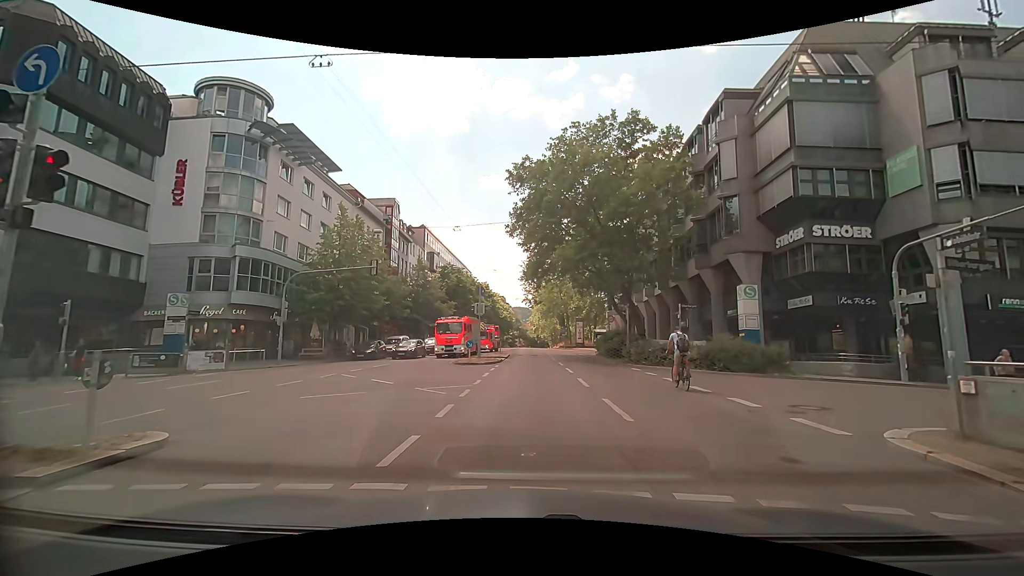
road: secondary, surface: asphalt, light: Day
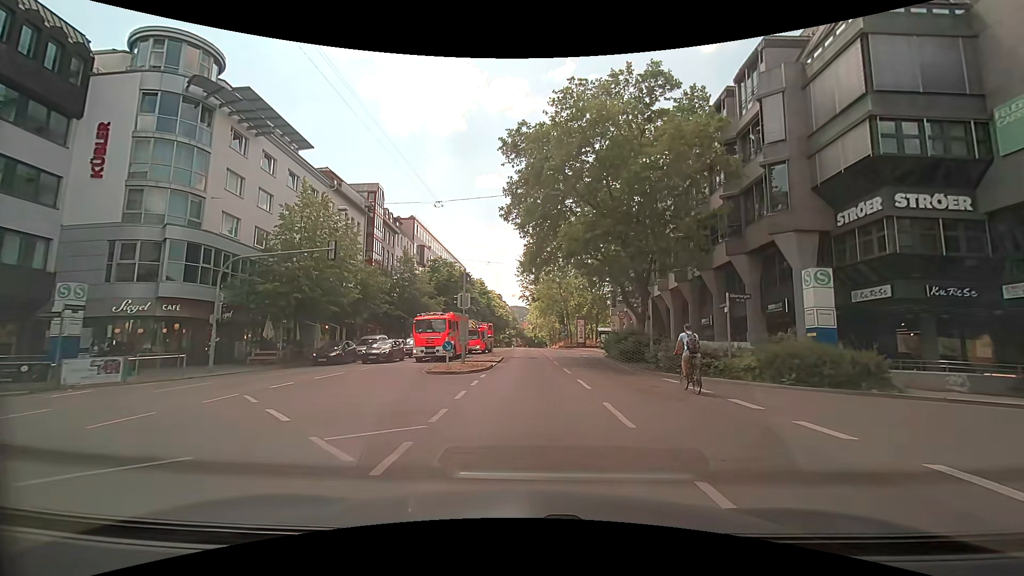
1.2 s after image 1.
(0.0, +6.5) m; -1°
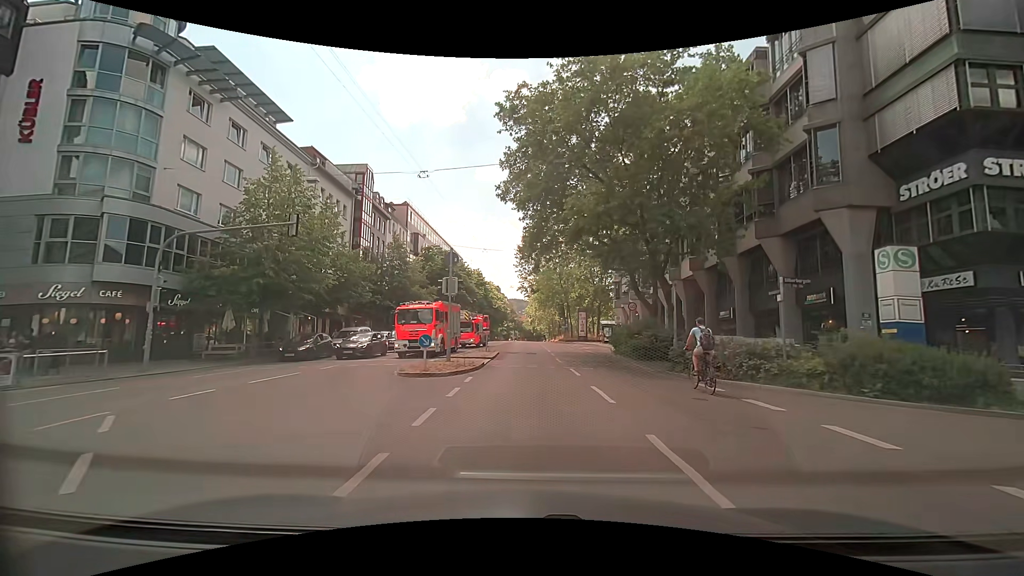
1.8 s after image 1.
(0.0, +4.1) m; 0°
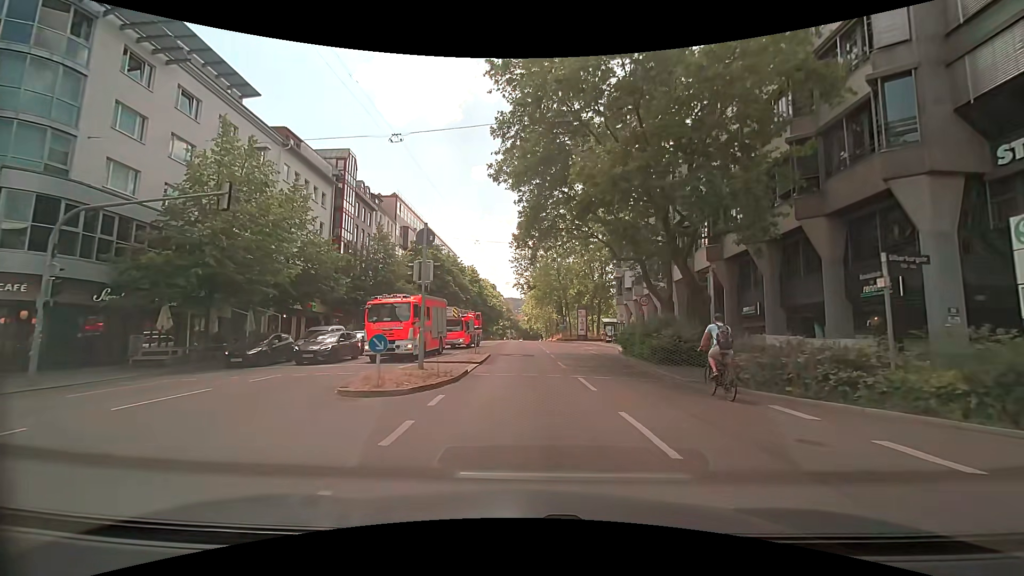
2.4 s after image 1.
(0.0, +4.4) m; 0°
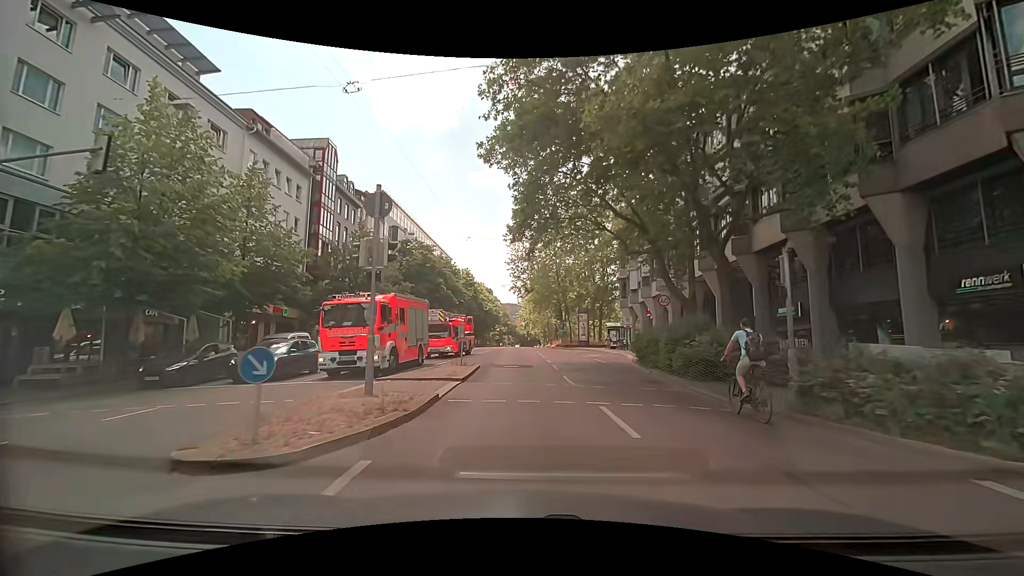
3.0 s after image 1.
(0.0, +4.7) m; +1°
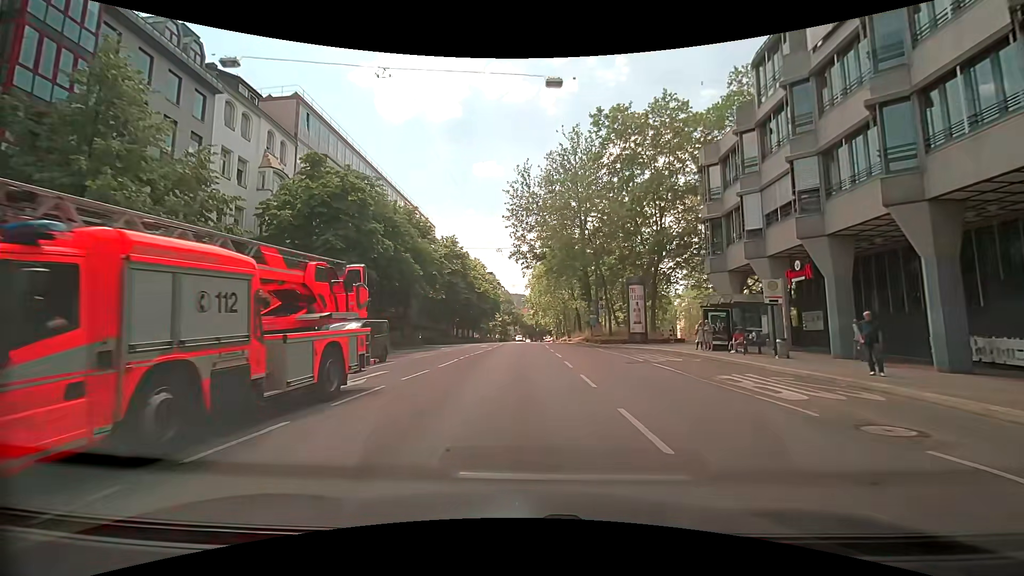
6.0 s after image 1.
(-0.4, +28.0) m; -2°
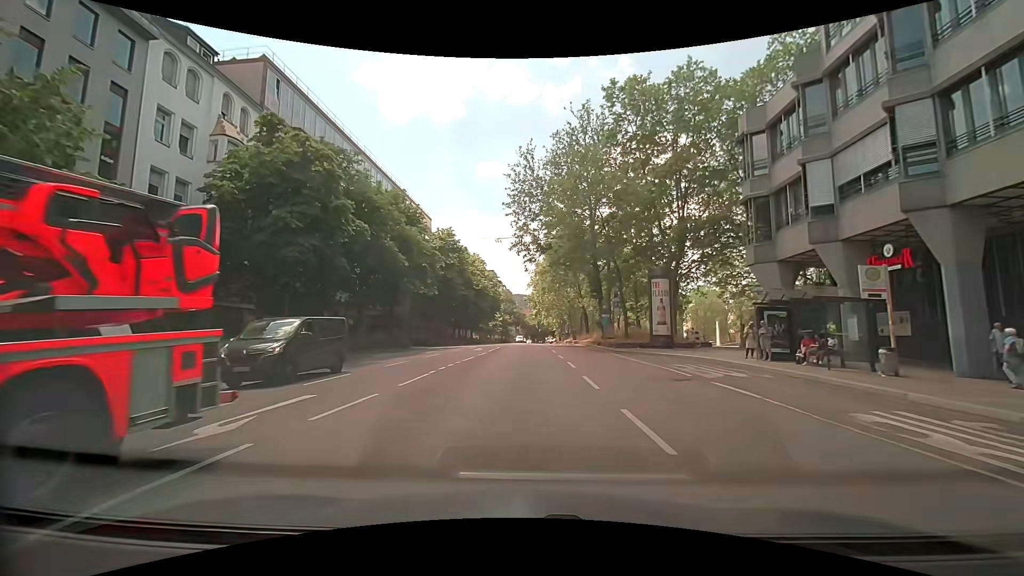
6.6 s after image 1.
(+0.1, +6.0) m; 0°
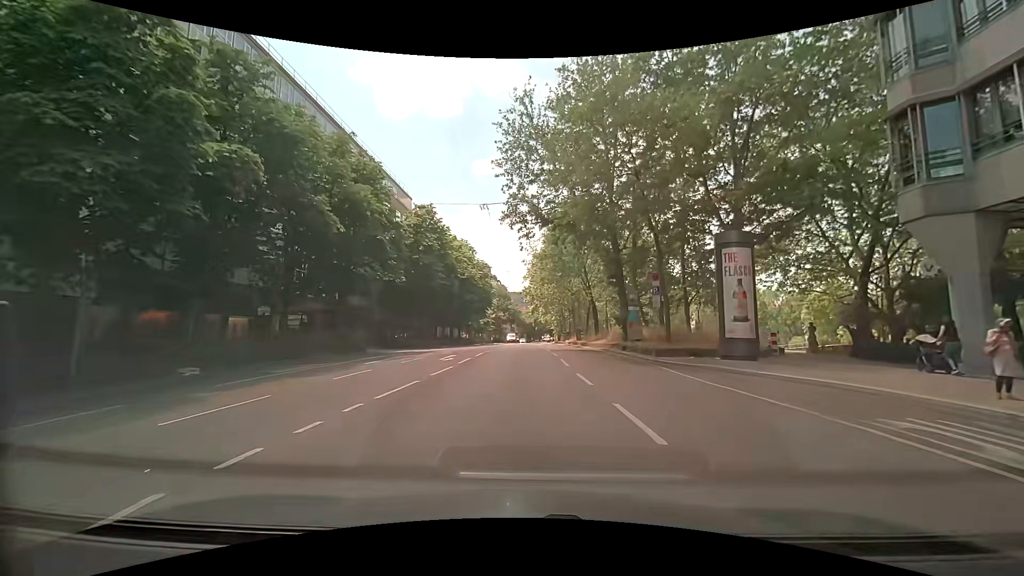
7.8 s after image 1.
(+0.2, +11.8) m; 0°
(0, +10) (0, +20) (+1, +30) (+1, +40) (+1, +50) (+1, +60) (+1, +70) (+2, +80) (+2, +90) (+3, +100) m
